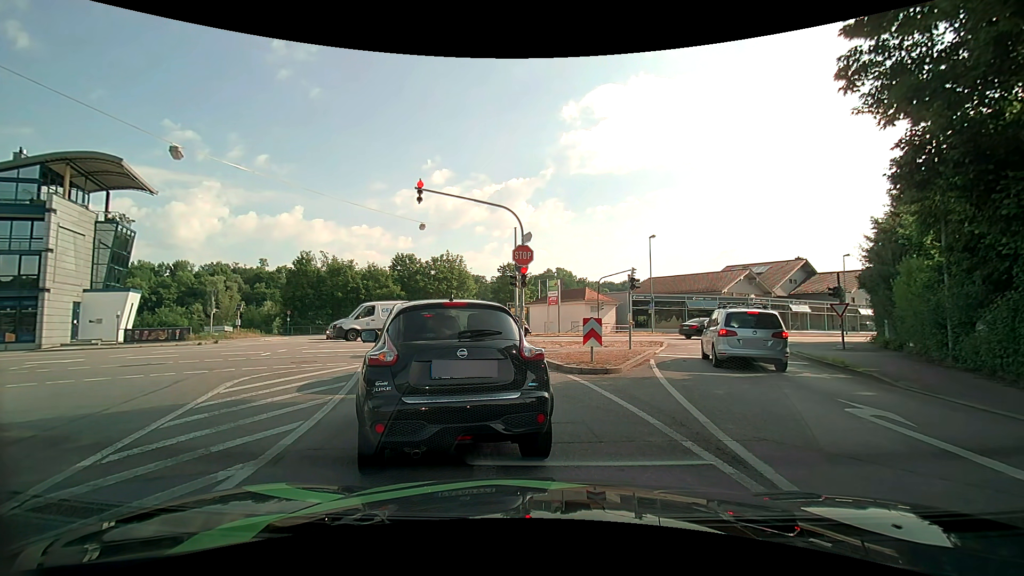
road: tertiary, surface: asphalt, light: Day
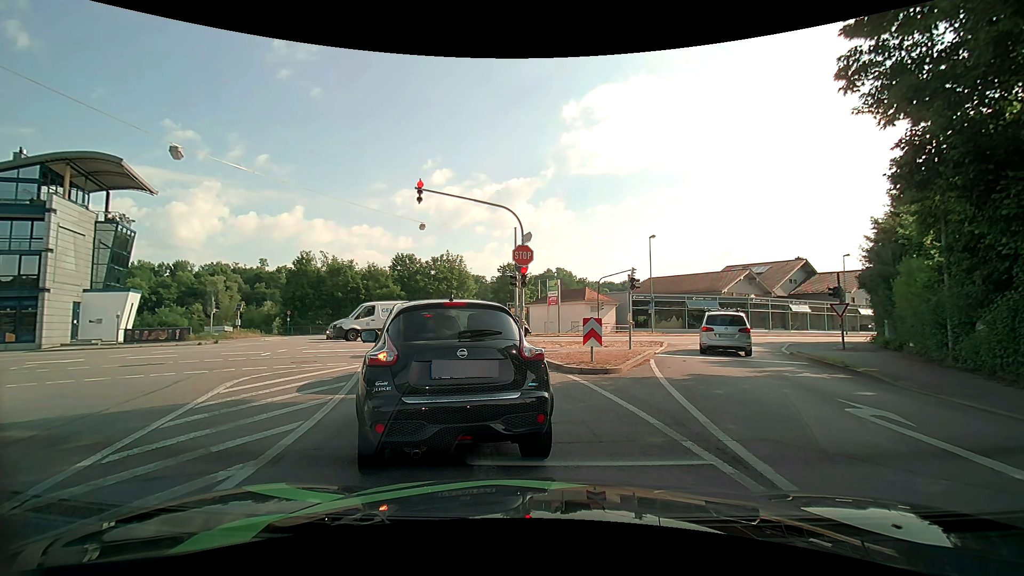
(0.0, 0.0) m; 0°
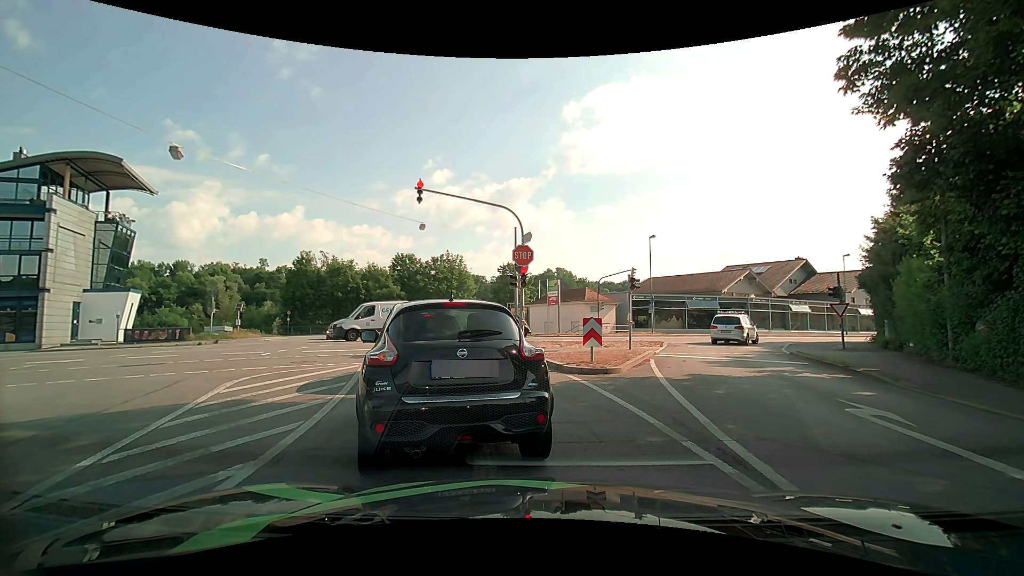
(0.0, 0.0) m; 0°
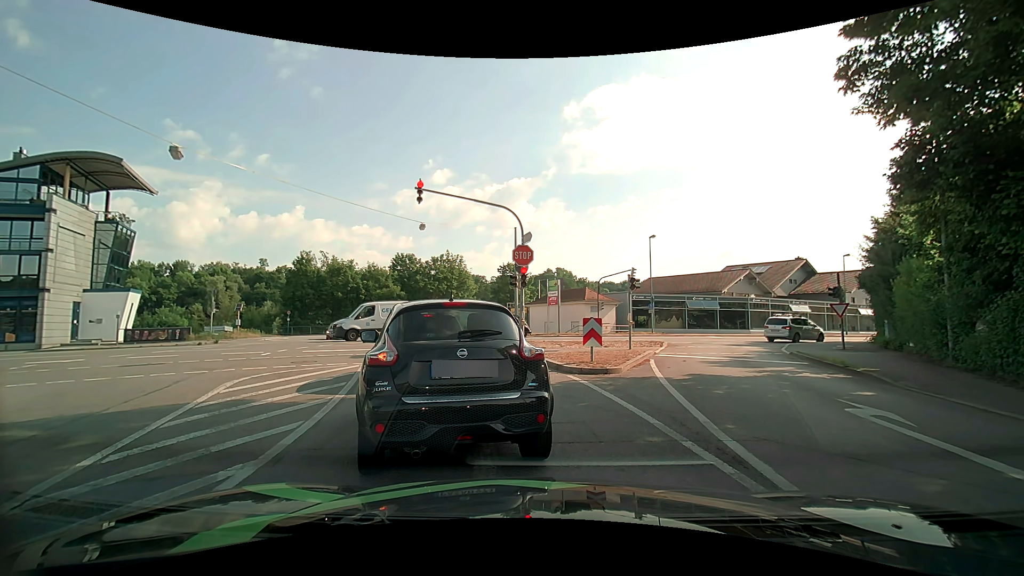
(0.0, 0.0) m; 0°
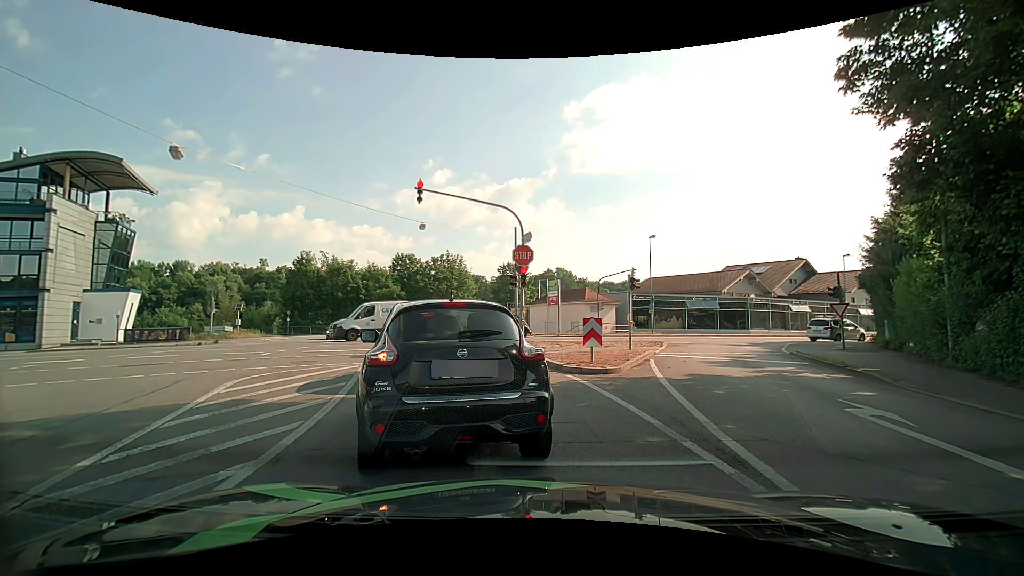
(0.0, 0.0) m; 0°
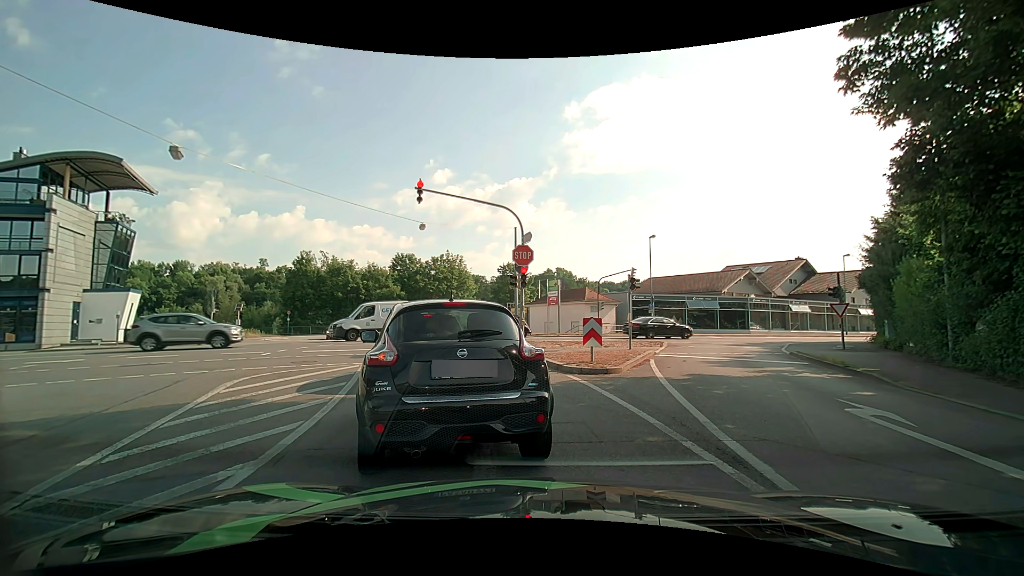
(0.0, 0.0) m; 0°
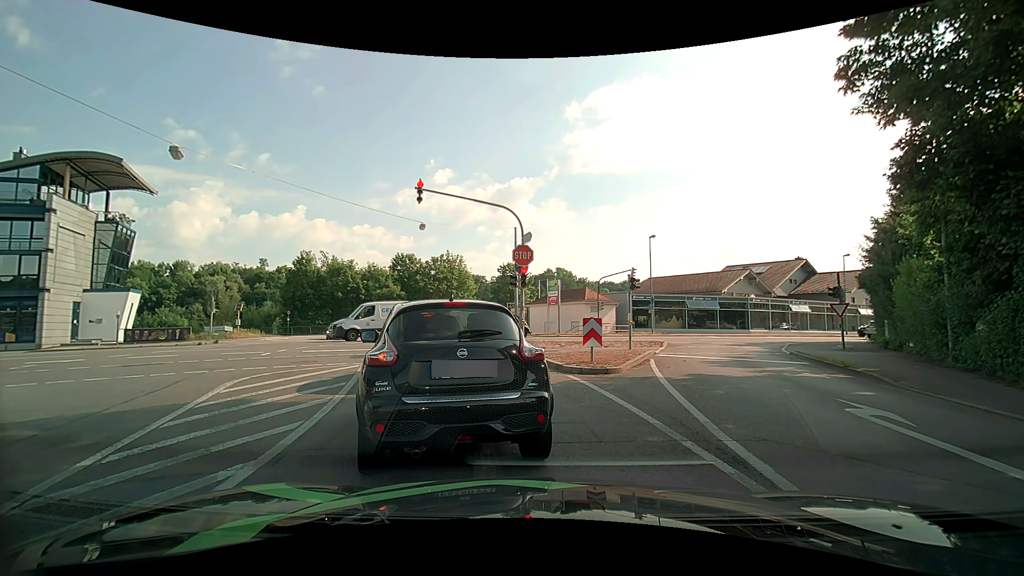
(0.0, 0.0) m; 0°
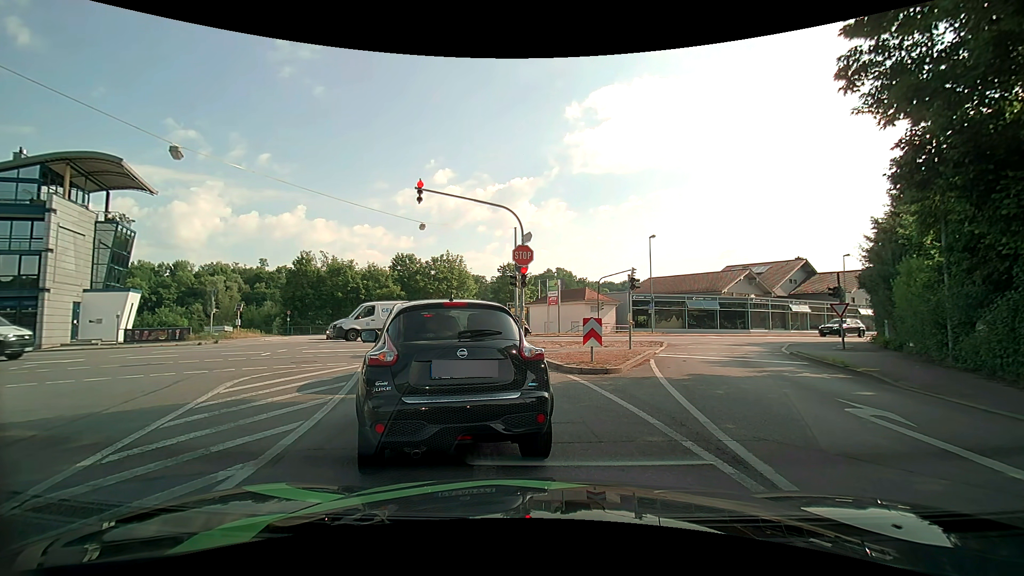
(0.0, 0.0) m; 0°
